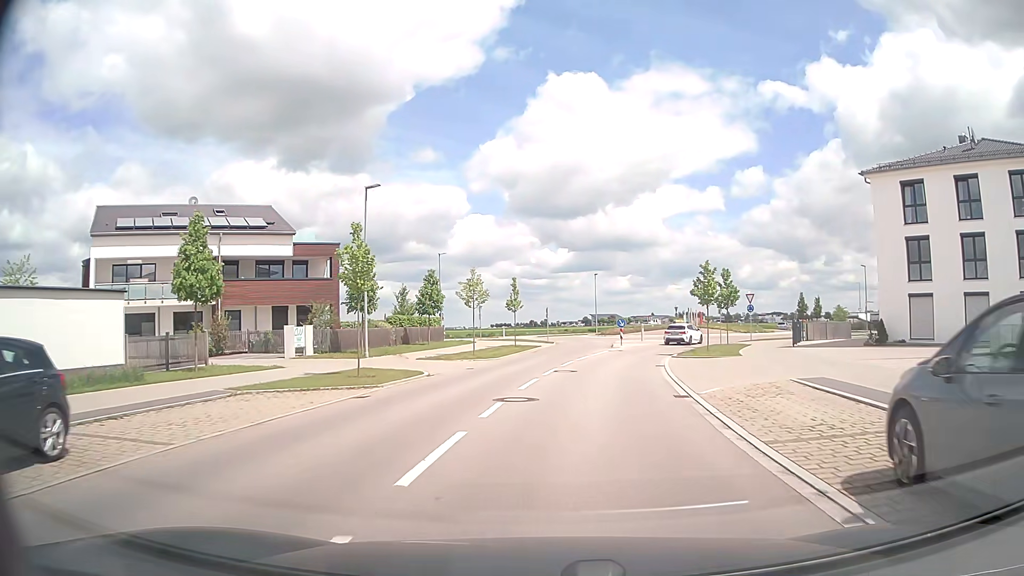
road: tertiary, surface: asphalt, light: Day
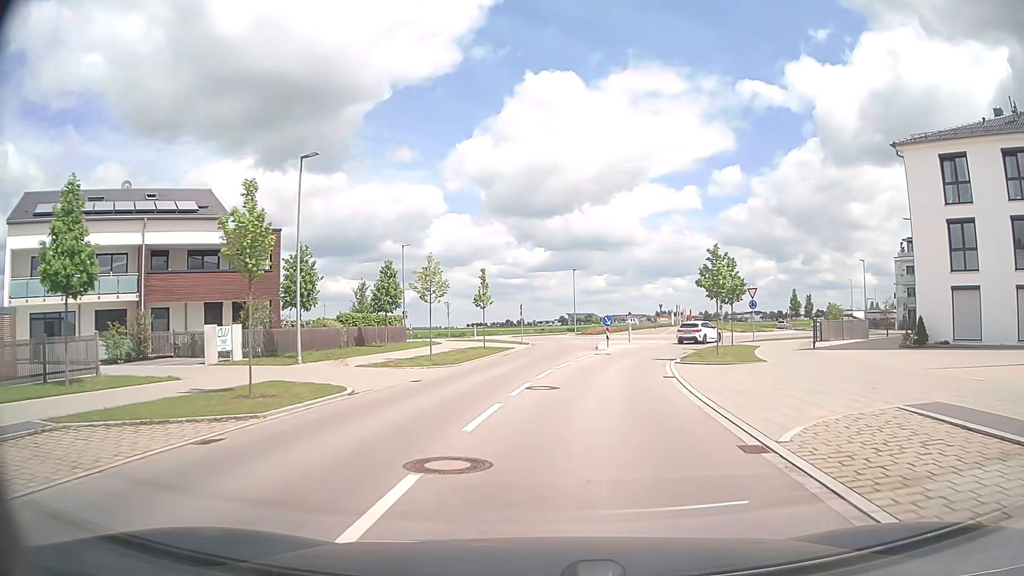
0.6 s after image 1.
(+0.1, +6.1) m; +2°
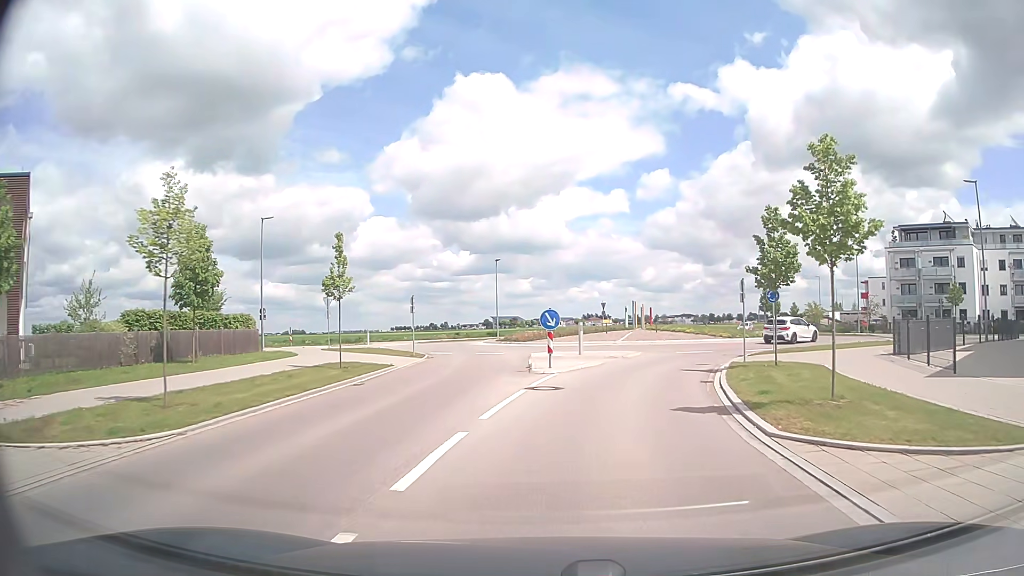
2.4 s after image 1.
(+0.7, +16.0) m; +6°
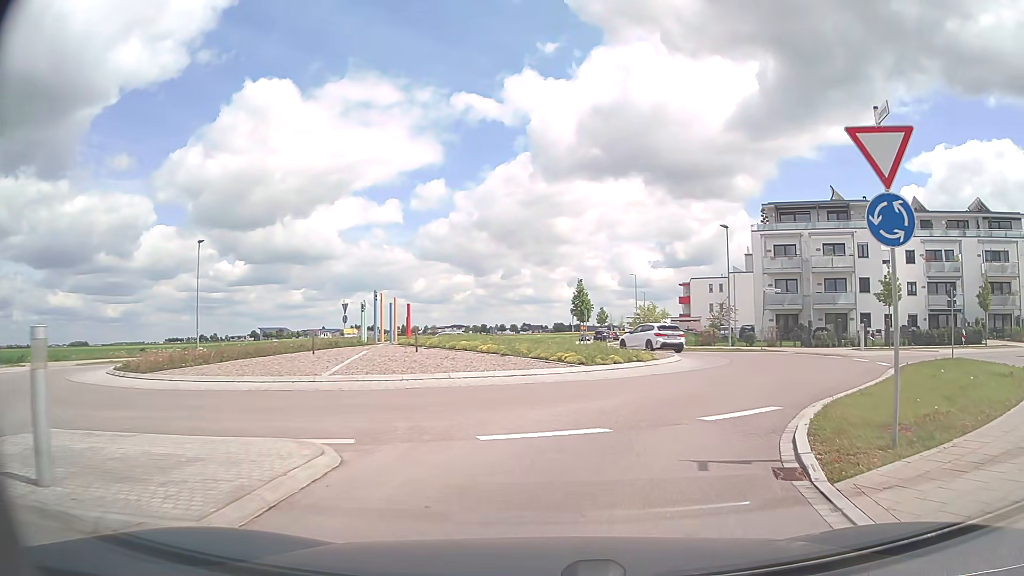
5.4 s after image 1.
(+3.3, +22.0) m; +19°
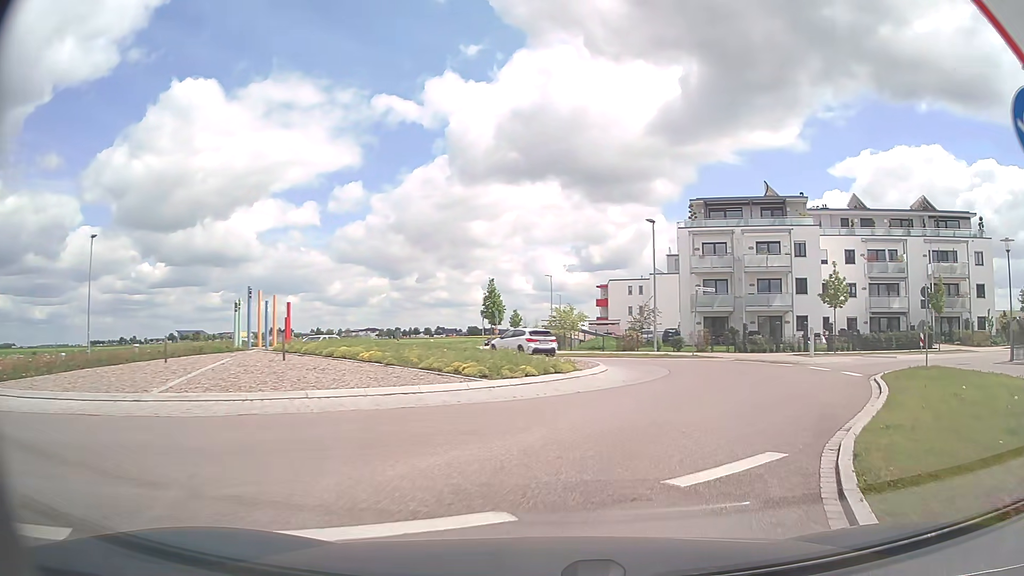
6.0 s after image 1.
(+0.2, +4.0) m; +7°
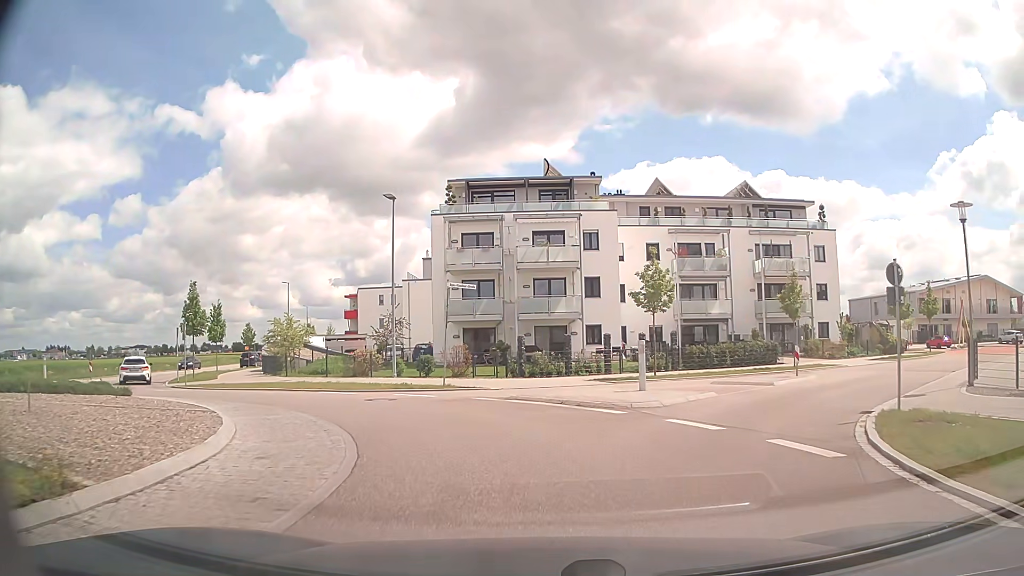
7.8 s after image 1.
(+2.5, +11.5) m; +21°
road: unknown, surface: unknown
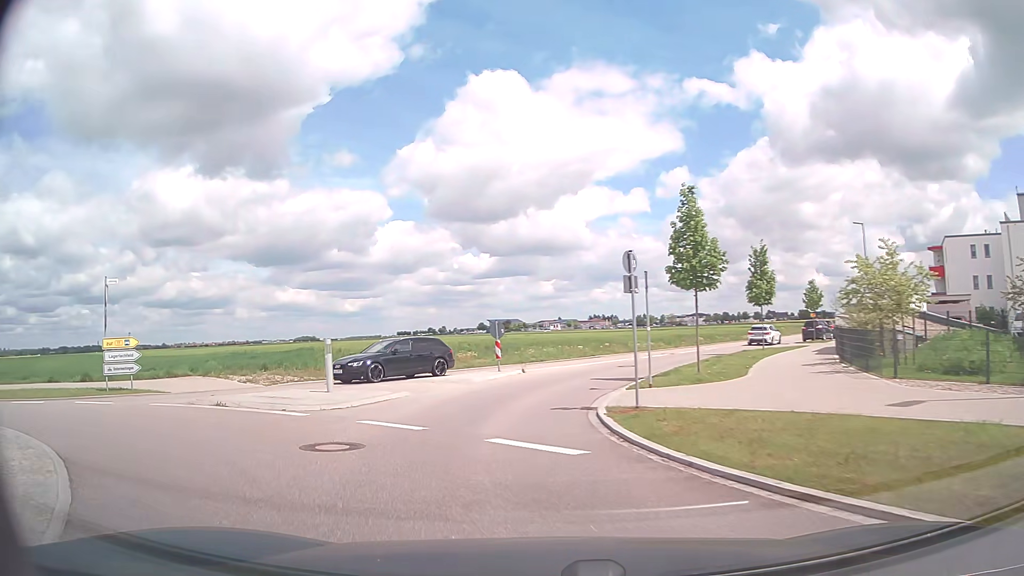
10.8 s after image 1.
(-6.8, +18.2) m; -48°
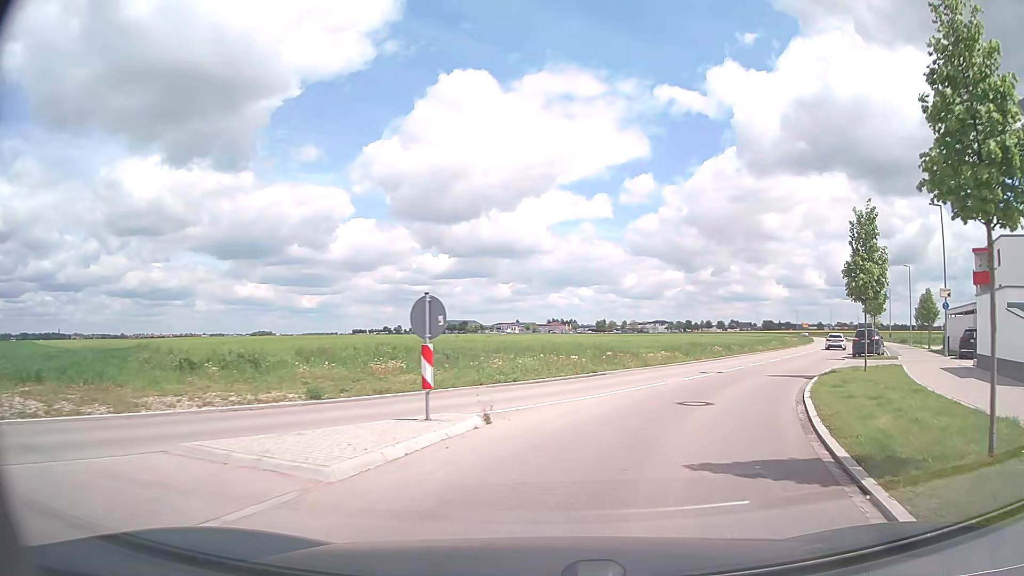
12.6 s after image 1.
(-0.9, +13.9) m; +3°
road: tertiary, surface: asphalt
(+1, +10) (+5, +19) (+10, +28) (+15, +37) (+19, +46) (+24, +54) (+29, +63) (+34, +72) (+38, +81) (+43, +90) m
